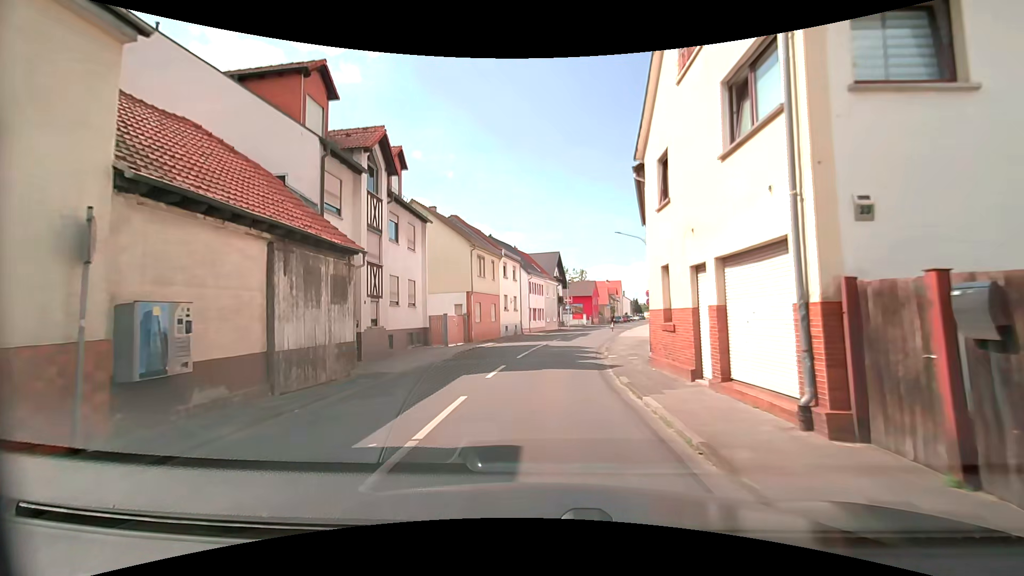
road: tertiary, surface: asphalt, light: Day
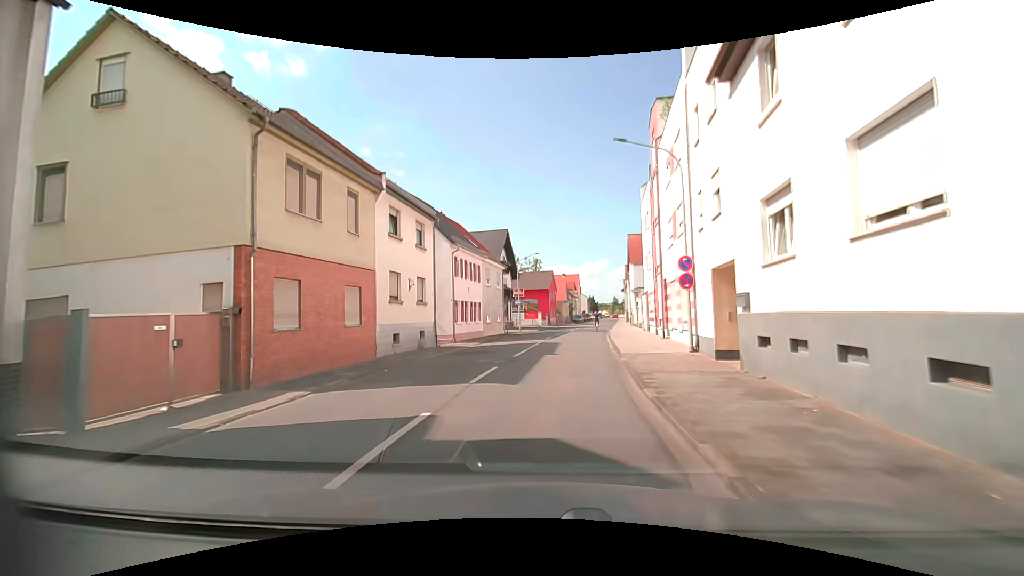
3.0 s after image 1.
(+0.7, +19.6) m; +5°
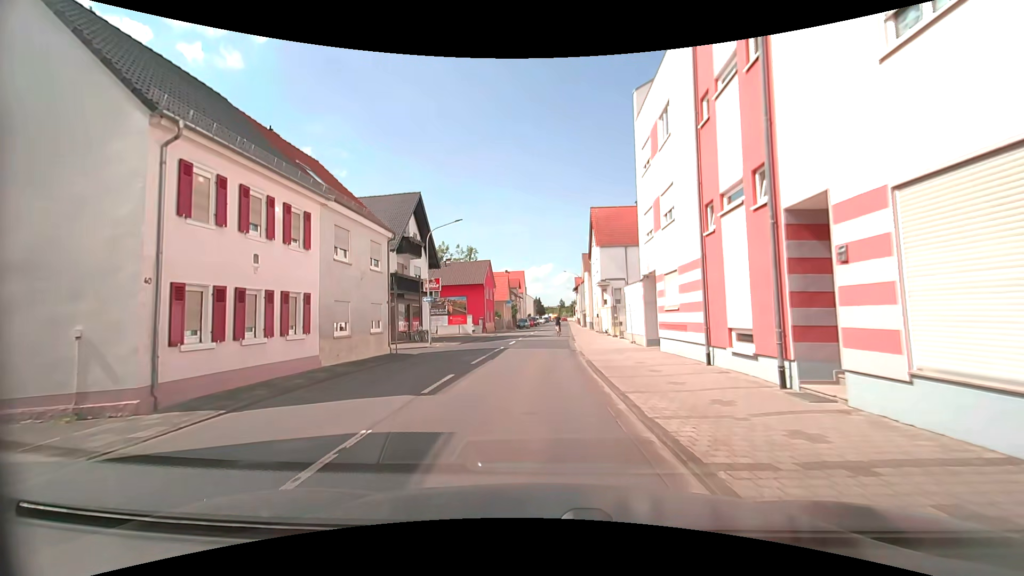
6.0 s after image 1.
(+0.6, +18.6) m; +7°
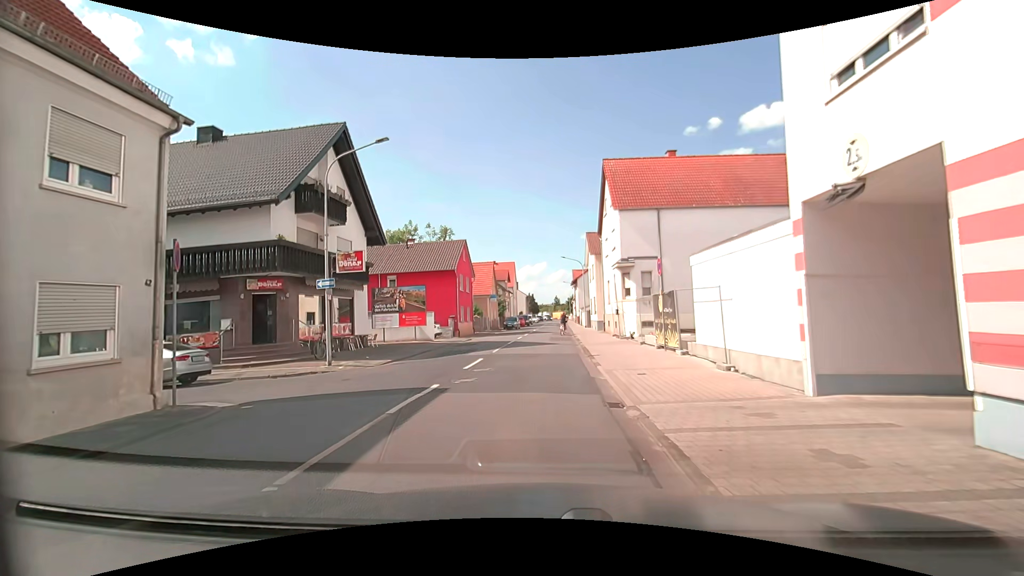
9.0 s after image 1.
(0.0, +13.8) m; +1°
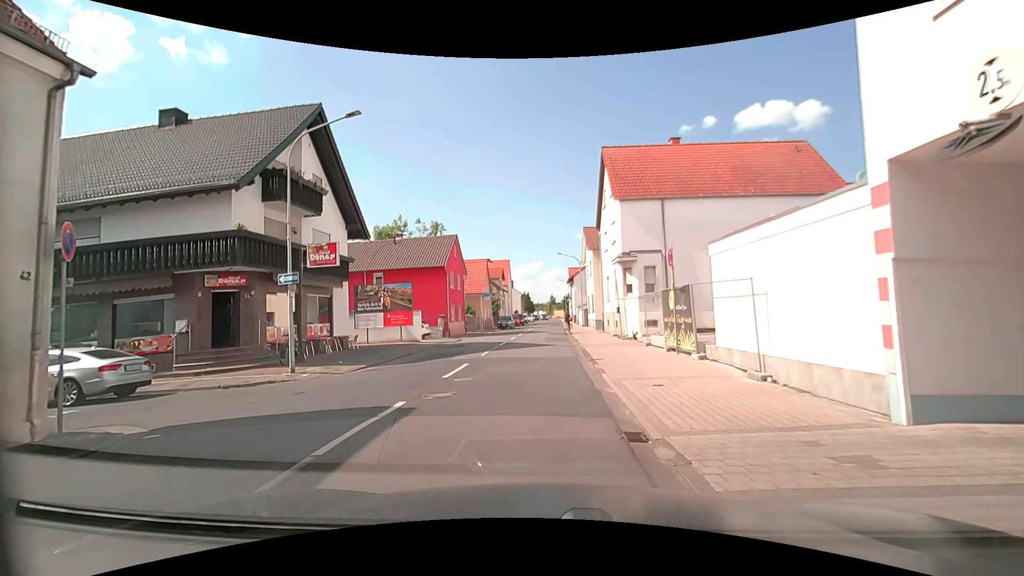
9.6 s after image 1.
(0.0, +2.1) m; 0°
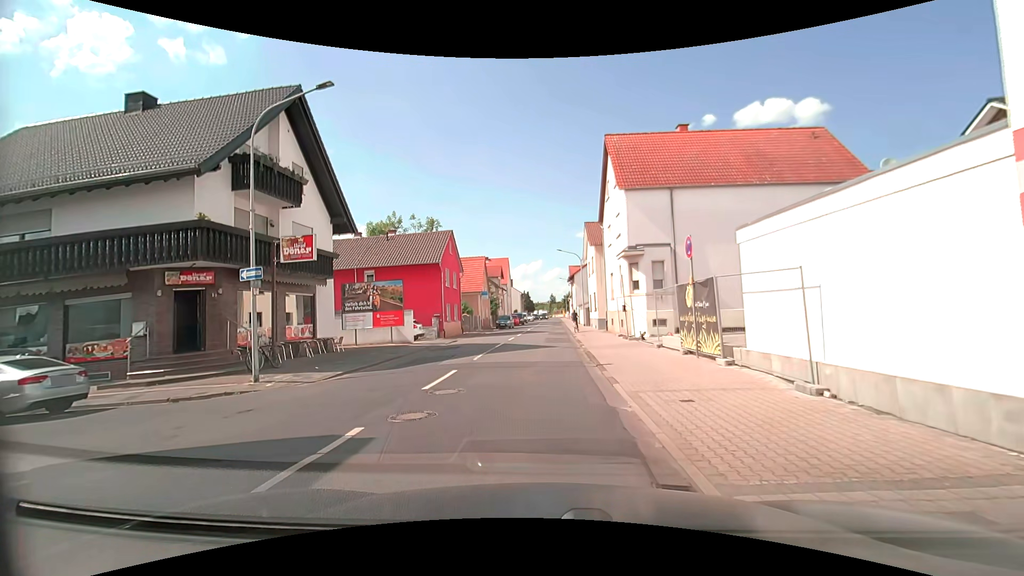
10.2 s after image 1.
(0.0, +1.9) m; 0°
